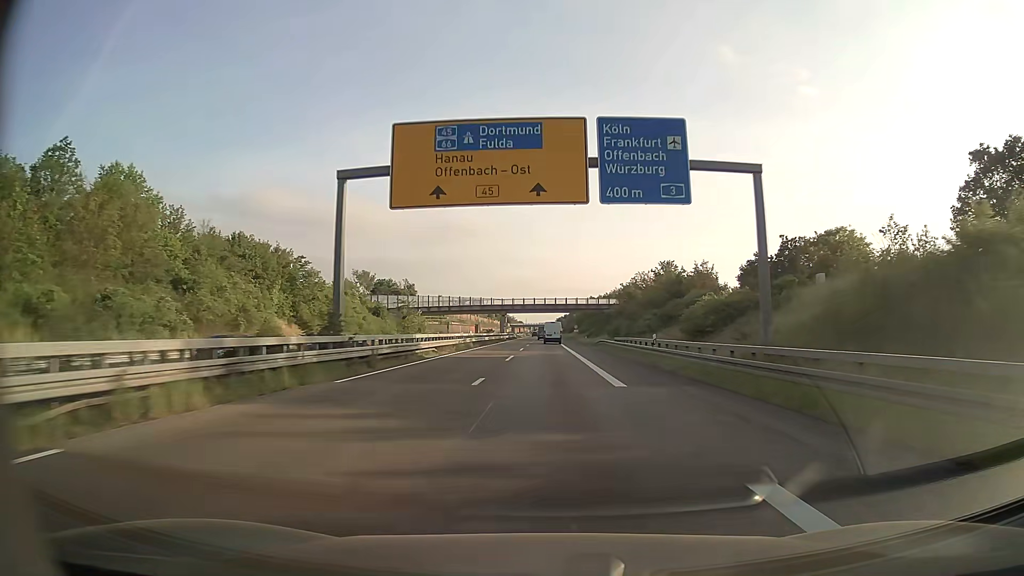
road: trunk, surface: asphalt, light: Day
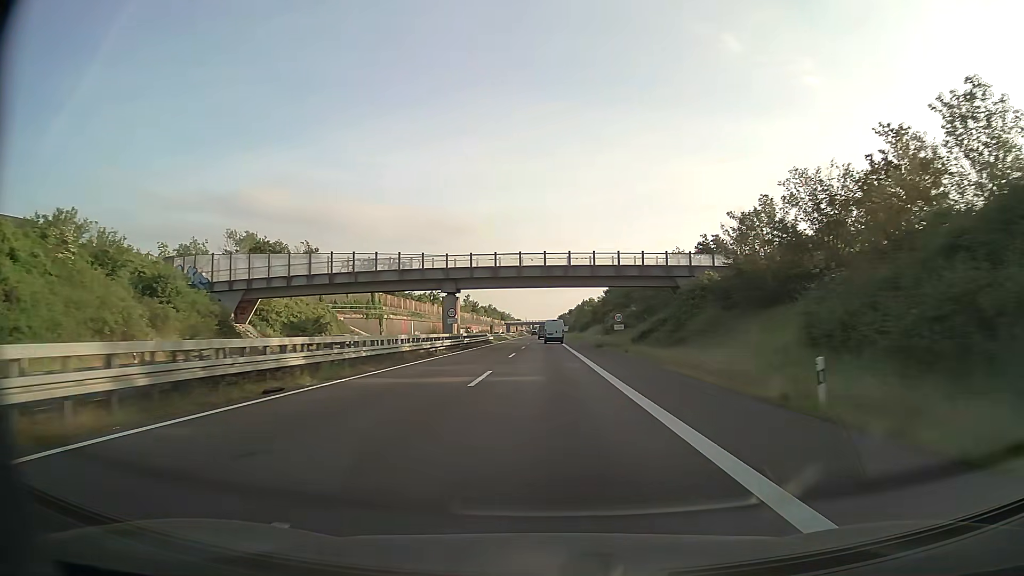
(-0.1, +69.2) m; 0°
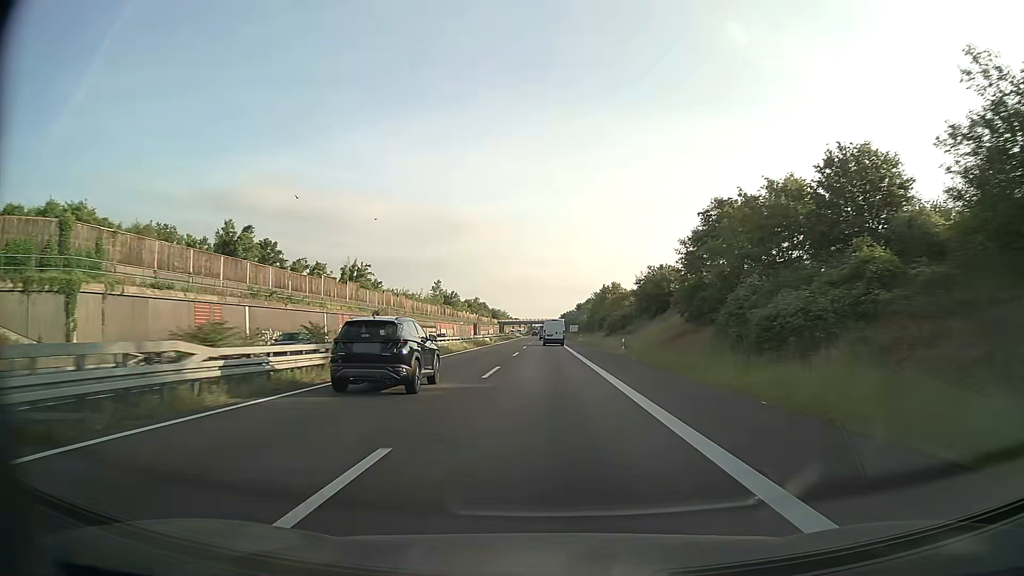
(0.0, +69.2) m; 0°
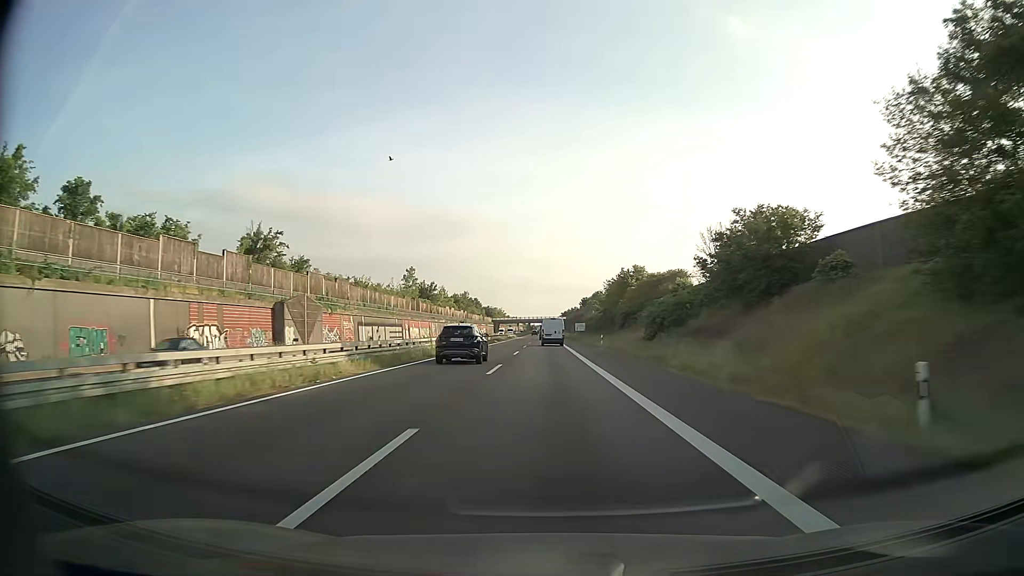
(+0.1, +34.6) m; 0°
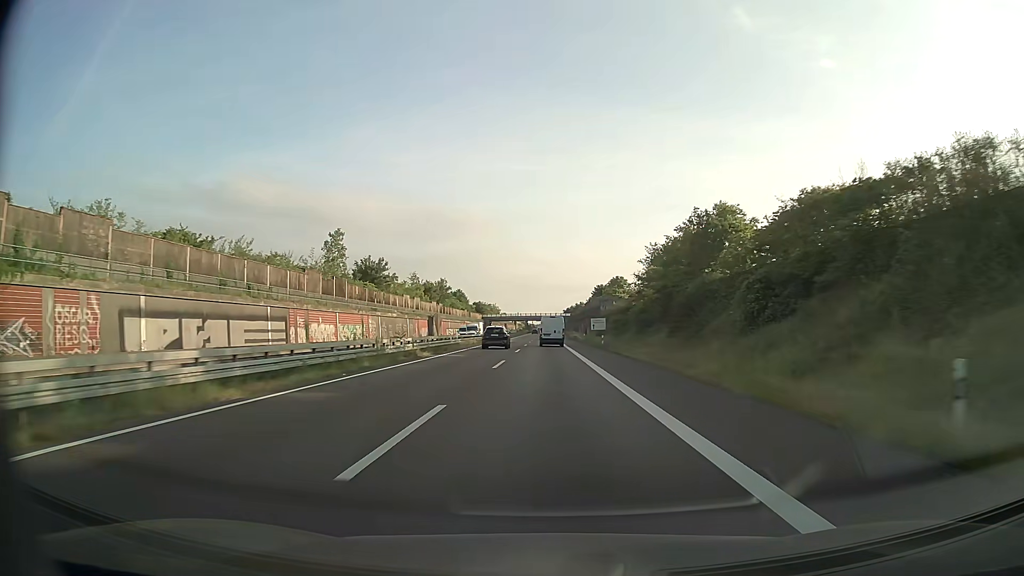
(0.0, +51.3) m; 0°
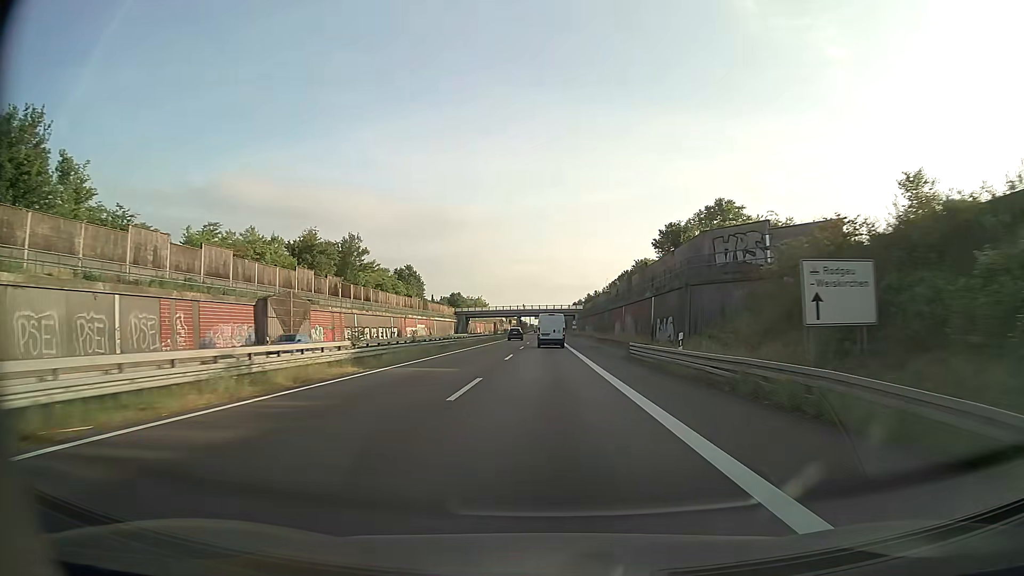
(-0.1, +83.2) m; 0°
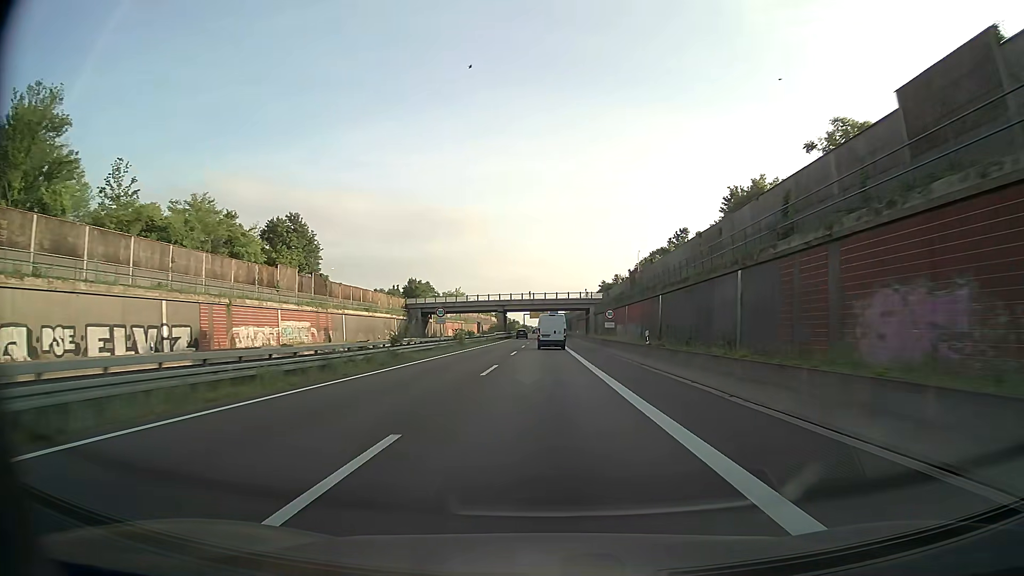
(0.0, +64.6) m; 0°
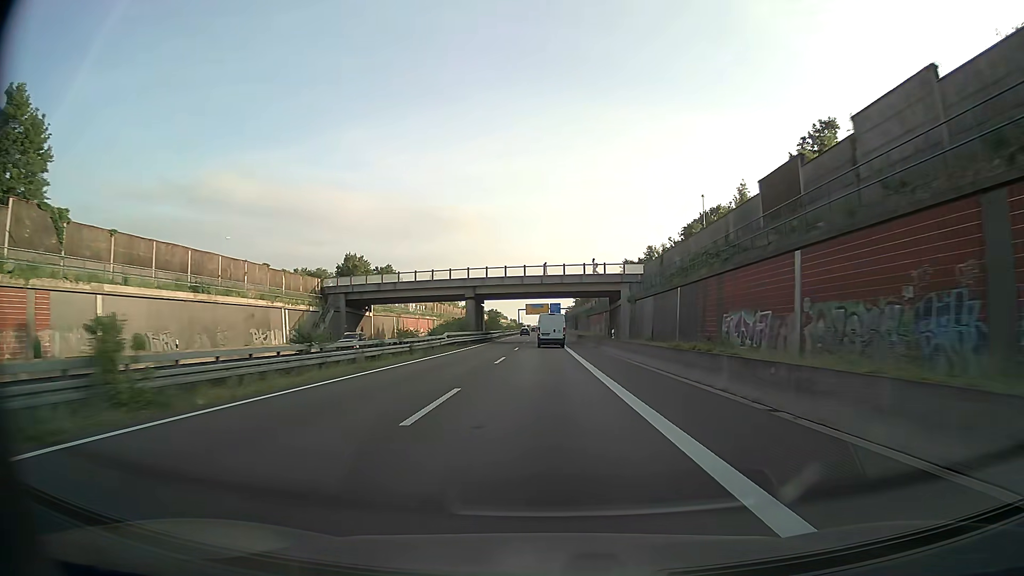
(0.0, +47.2) m; 0°
(0, +10) (0, +20) (0, +30) (0, +40) (0, +50) (0, +60) (0, +70) (0, +80) (0, +90) (0, +100) m
